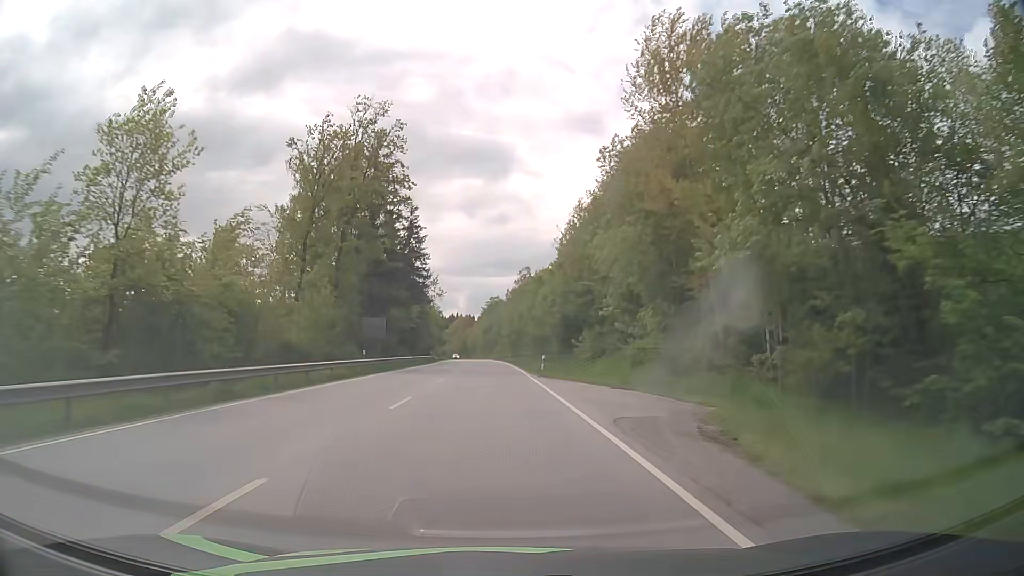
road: primary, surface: asphalt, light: Day
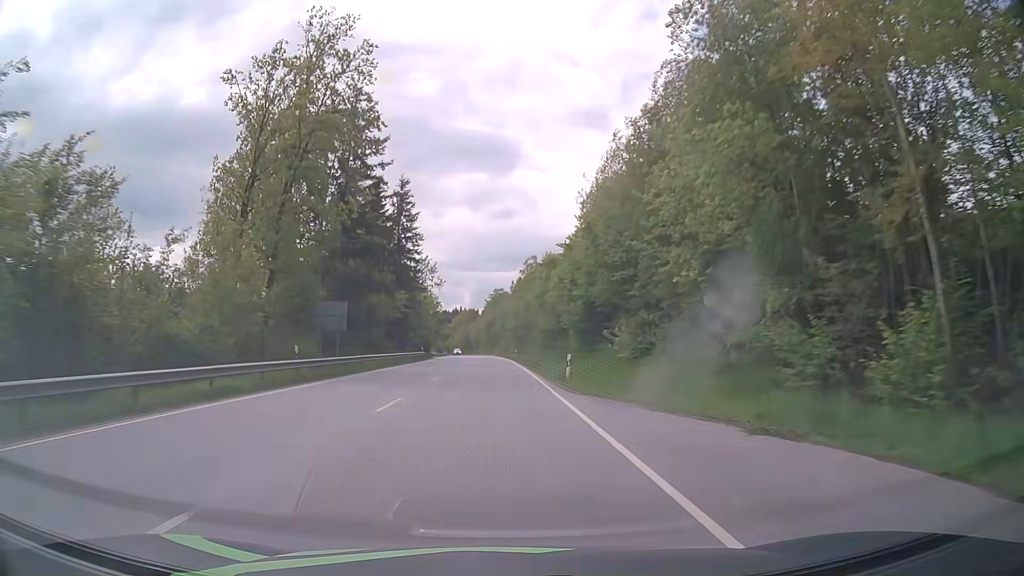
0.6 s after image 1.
(0.0, +13.5) m; 0°
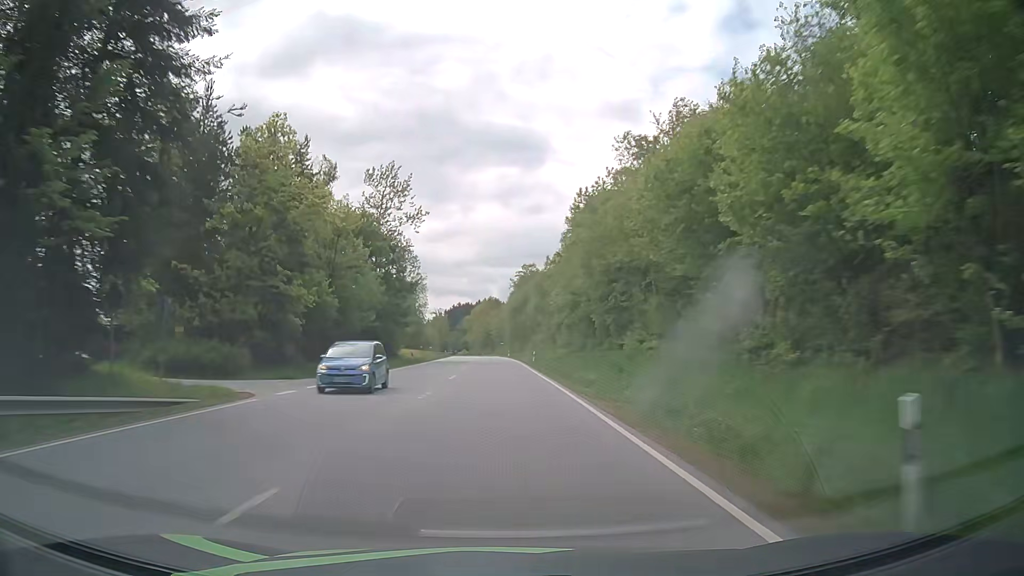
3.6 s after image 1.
(-1.5, +69.8) m; -2°
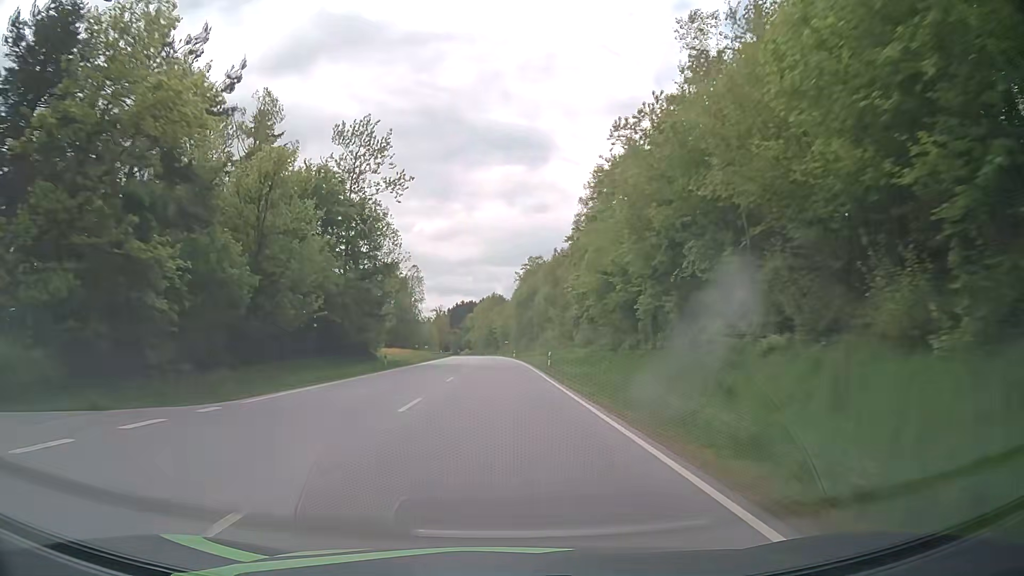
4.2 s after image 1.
(-0.1, +14.5) m; 0°
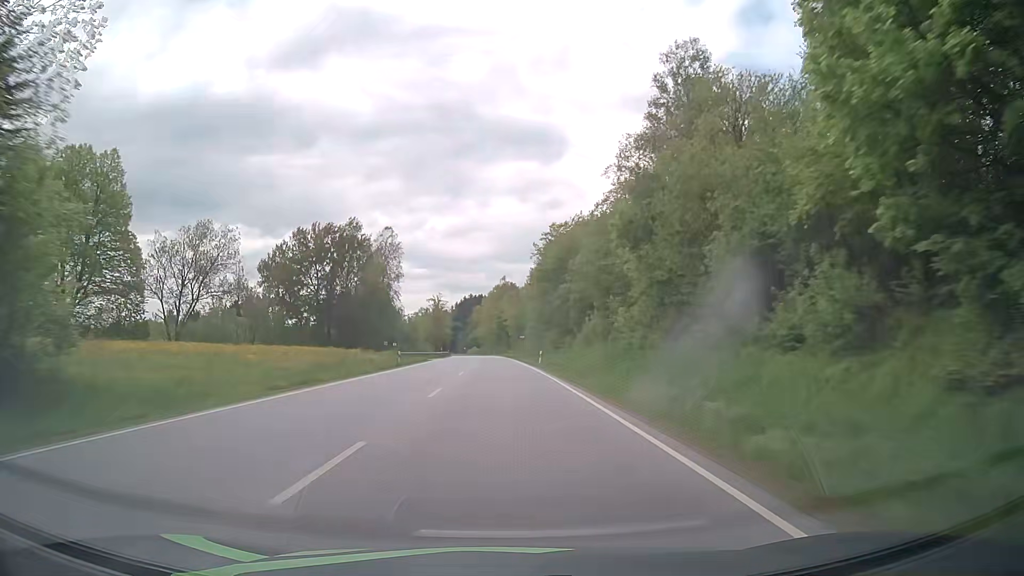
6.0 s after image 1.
(-0.4, +44.3) m; -1°
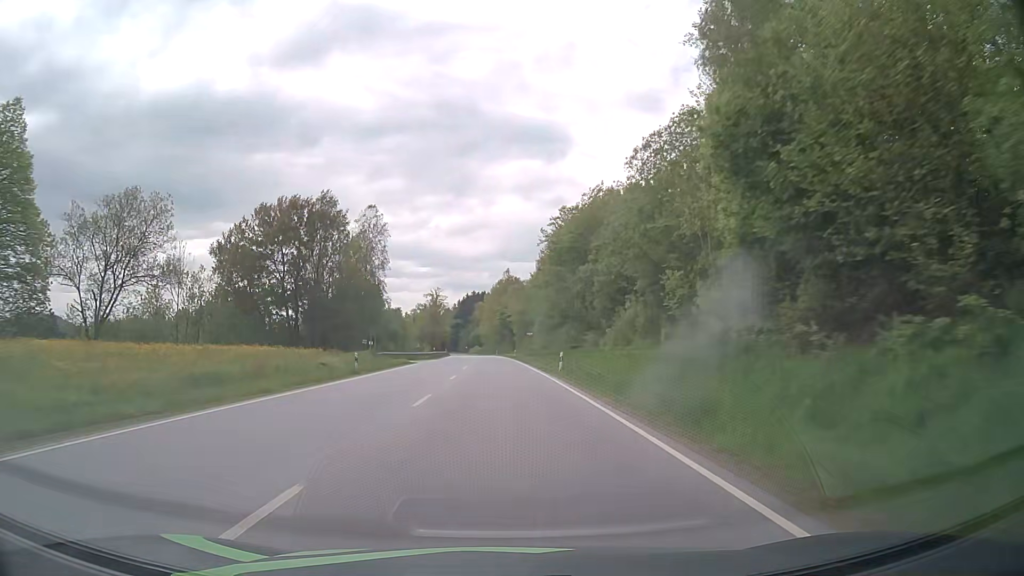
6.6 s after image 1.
(-0.1, +15.0) m; 0°
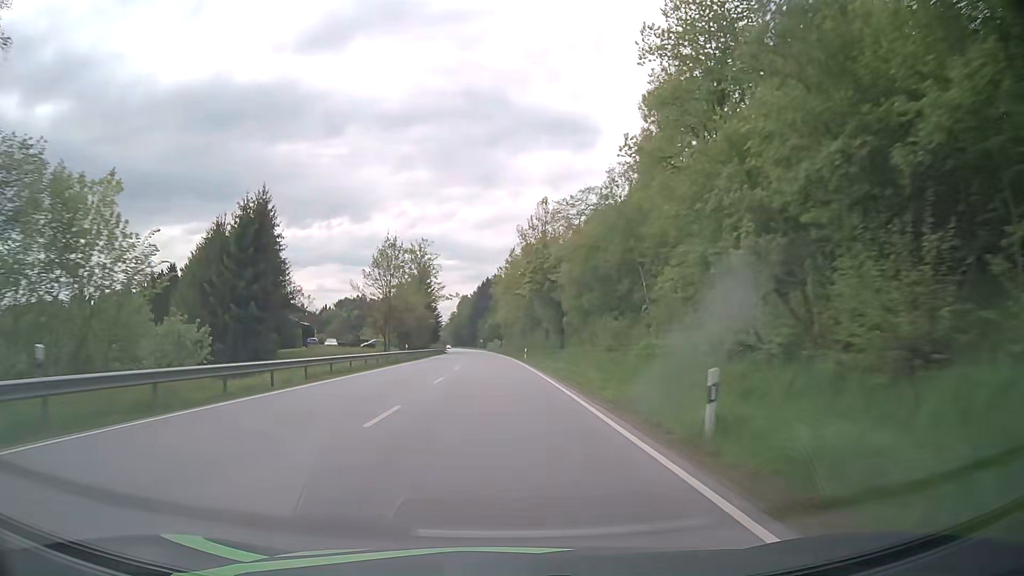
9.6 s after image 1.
(-1.9, +76.3) m; -2°
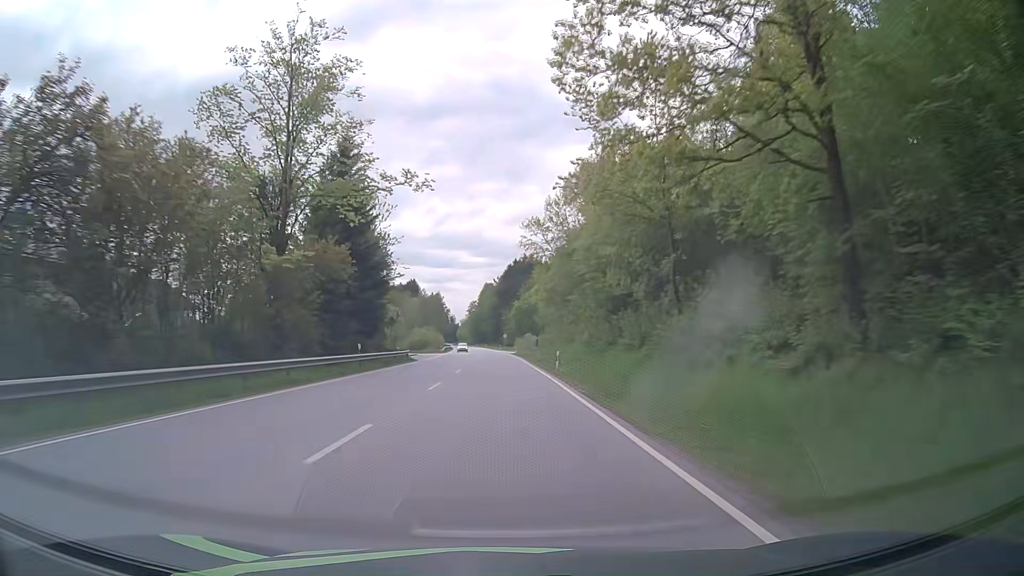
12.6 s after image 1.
(-2.1, +75.4) m; -3°
(0, +10) (0, +20) (0, +30) (0, +40) (-1, +50) (-1, +60) (-1, +70) (-1, +80) (-2, +90) (-2, +100) m
